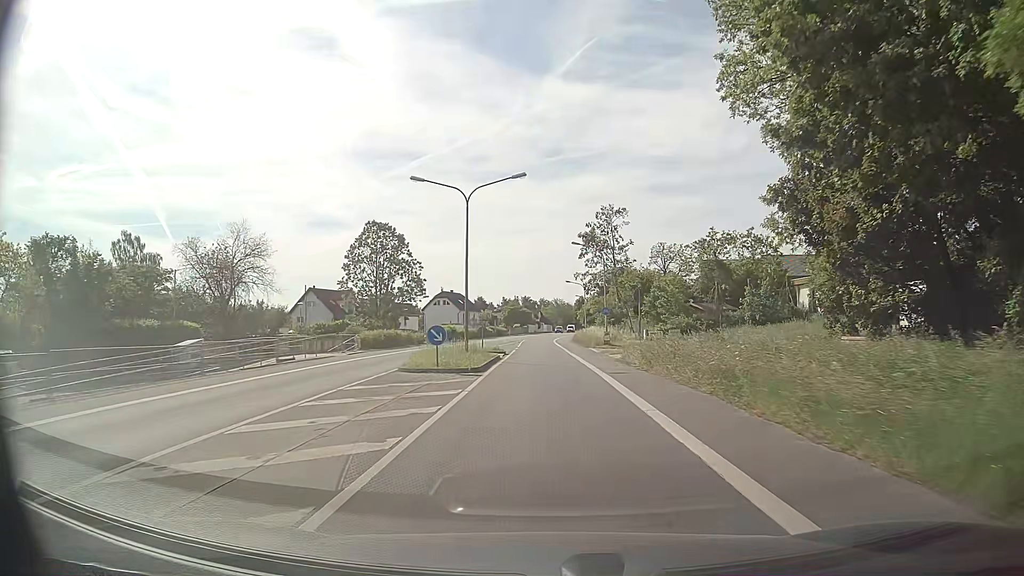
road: primary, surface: asphalt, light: Day
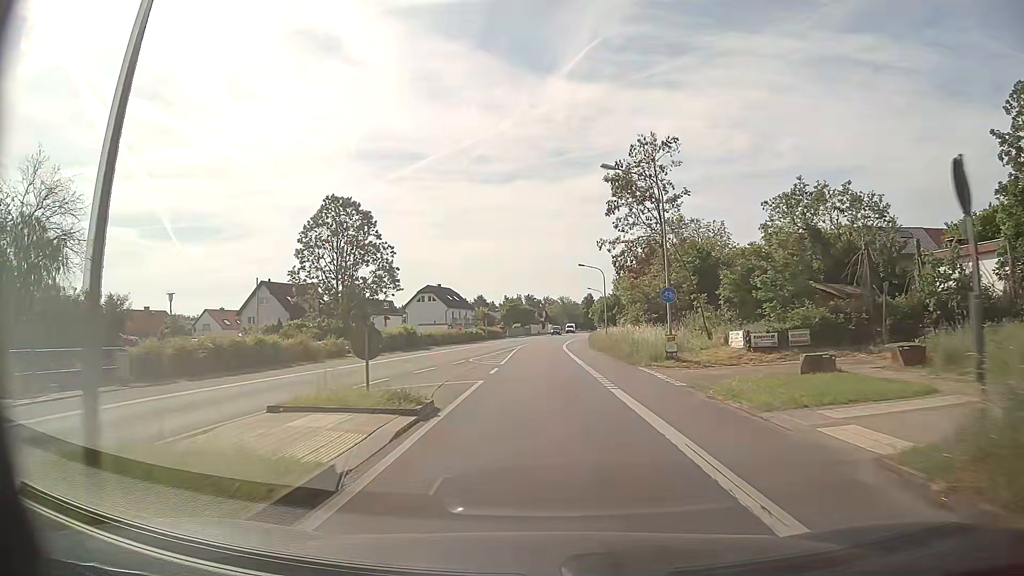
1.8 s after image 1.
(0.0, +23.8) m; 0°
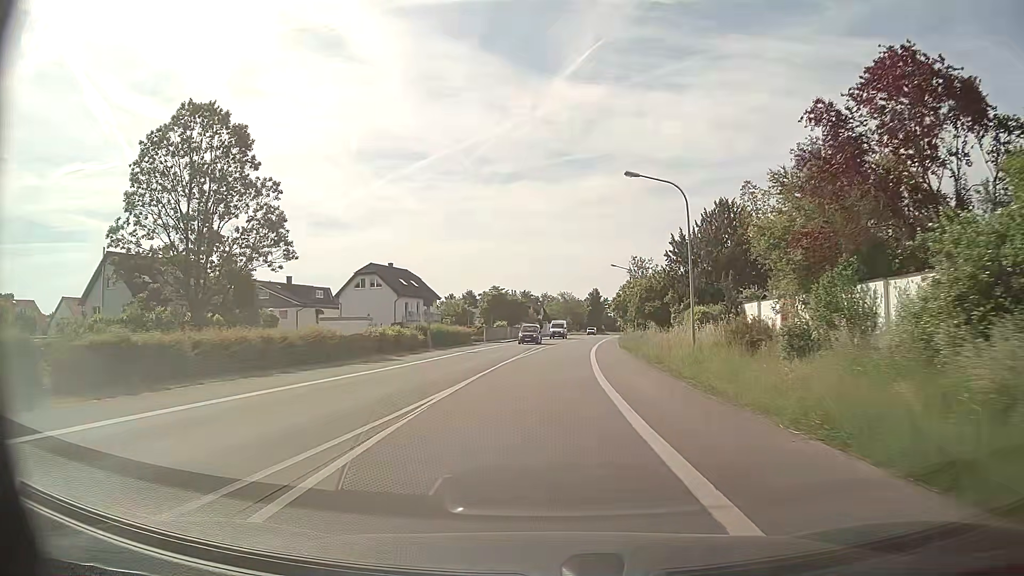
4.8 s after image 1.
(-0.2, +39.6) m; 0°
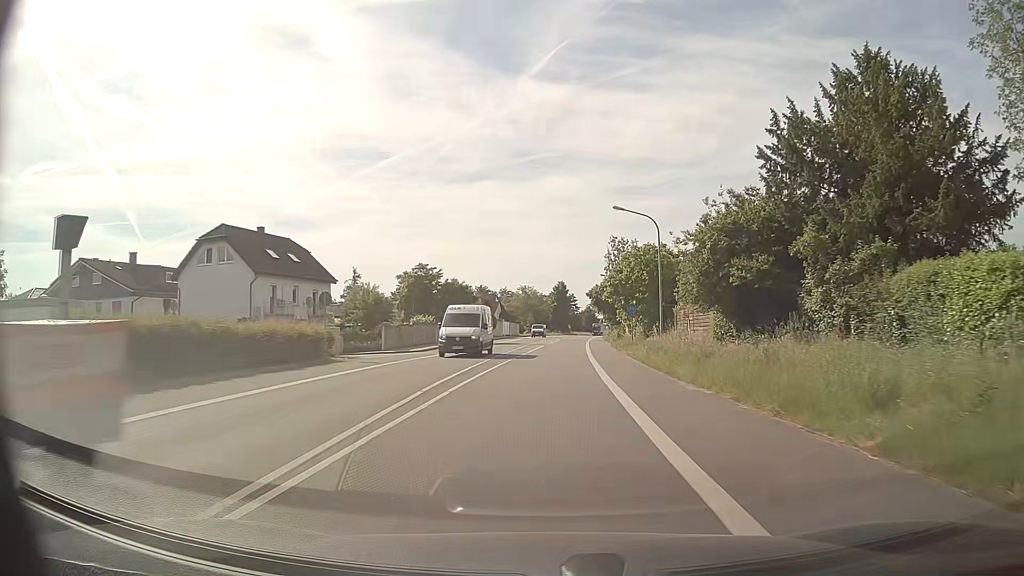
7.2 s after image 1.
(+0.9, +31.7) m; +3°
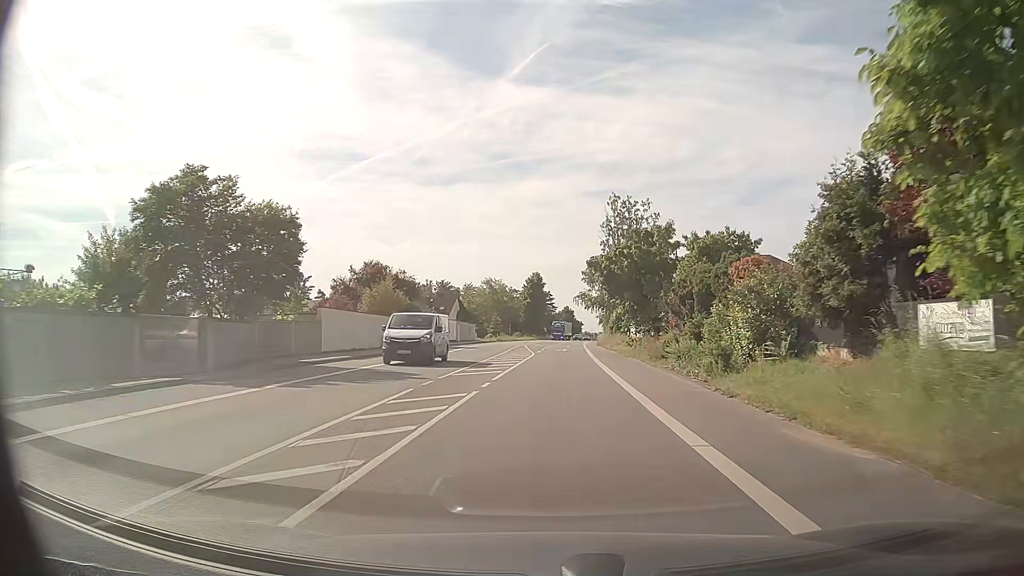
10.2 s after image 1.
(+0.8, +39.8) m; +3°
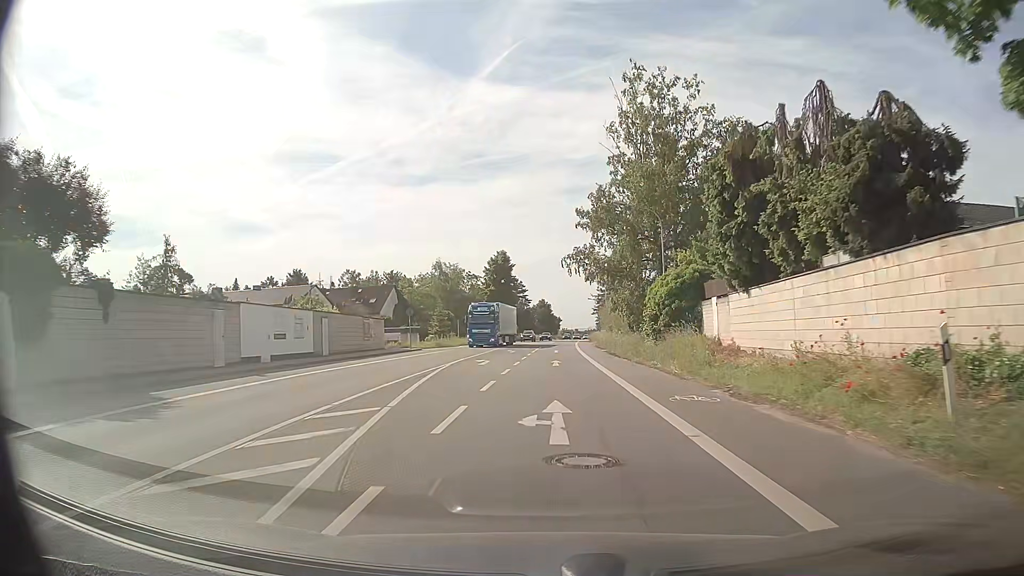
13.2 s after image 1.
(+0.7, +39.8) m; +2°
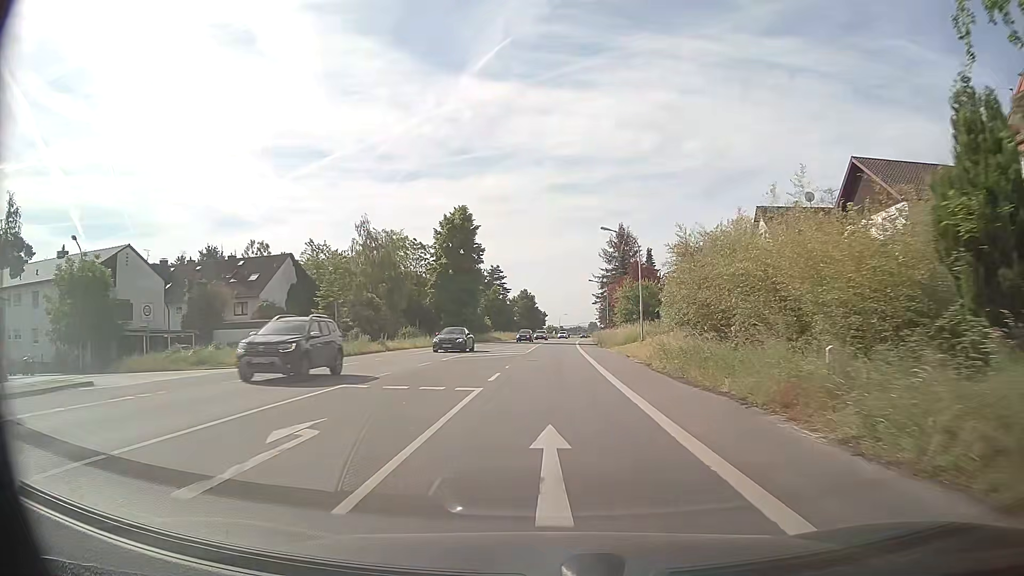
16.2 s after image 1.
(+0.3, +39.9) m; +1°
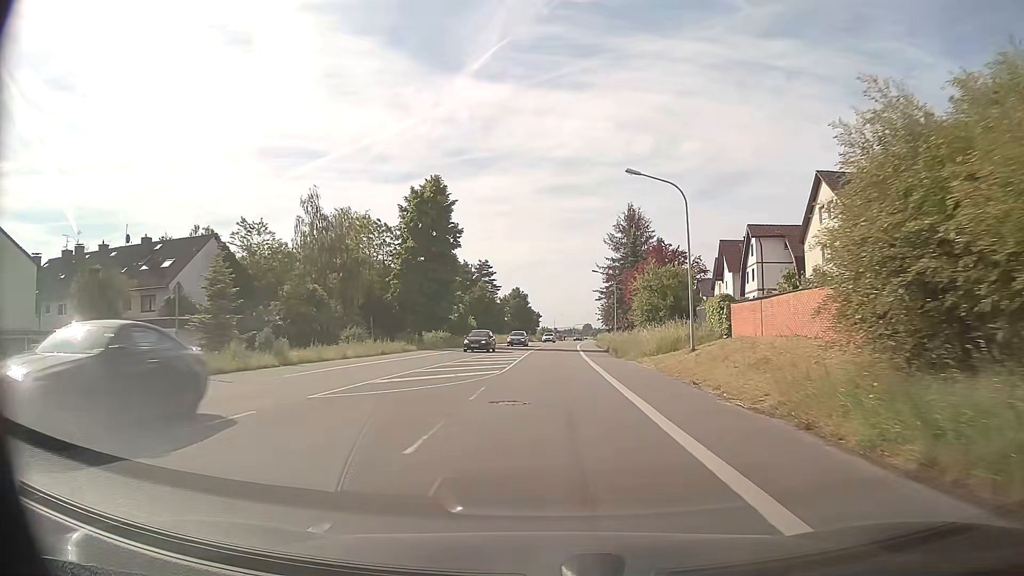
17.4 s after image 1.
(+0.1, +15.9) m; +1°
(0, +10) (0, +20) (0, +30) (0, +40) (+1, +50) (+1, +60) (+1, +70) (+2, +80) (+3, +90) (+4, +100) m
